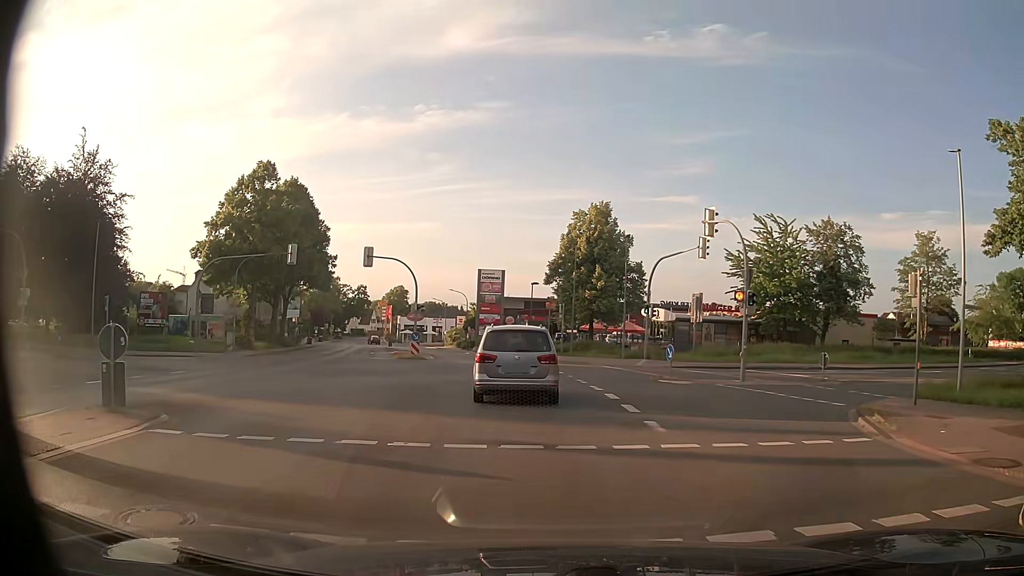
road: primary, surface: asphalt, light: Day
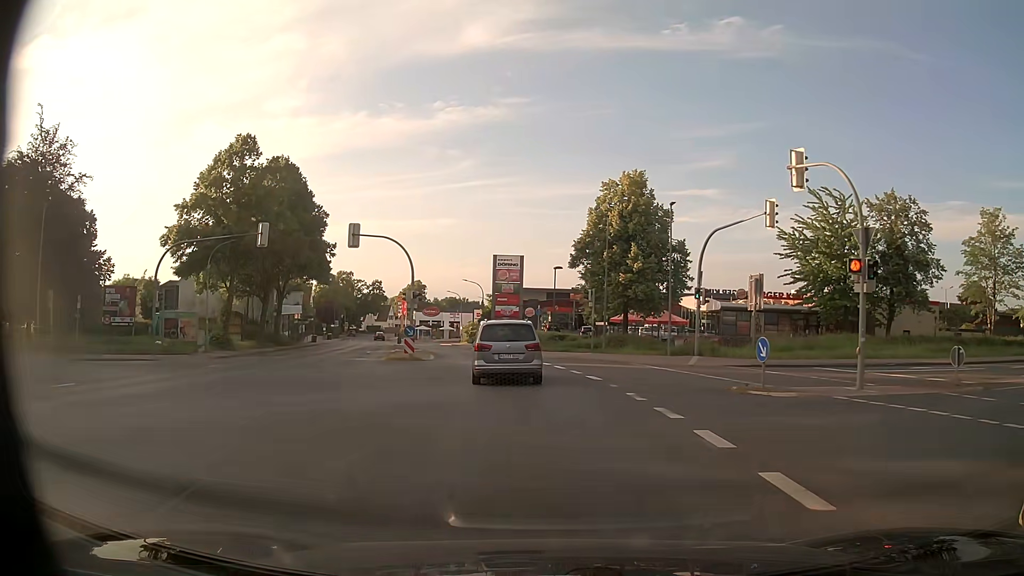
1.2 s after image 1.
(-0.1, +8.7) m; -2°
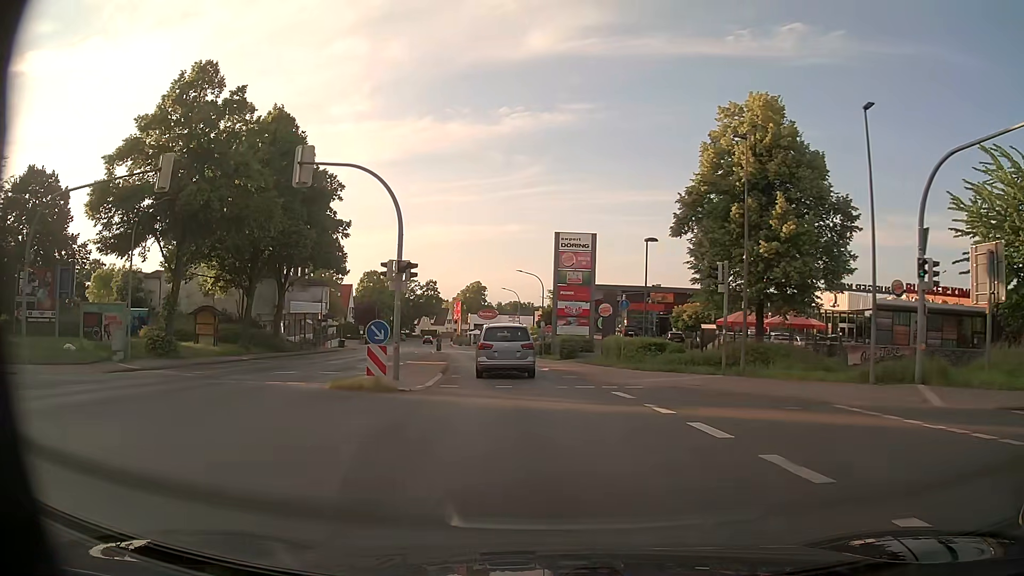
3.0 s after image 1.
(-0.9, +17.1) m; -6°
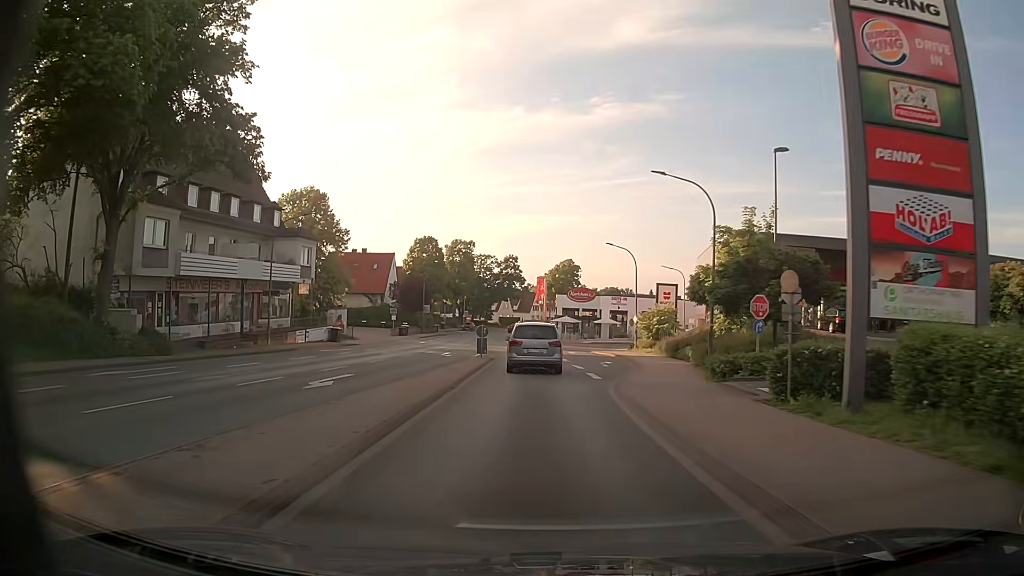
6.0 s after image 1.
(-3.1, +35.0) m; -8°
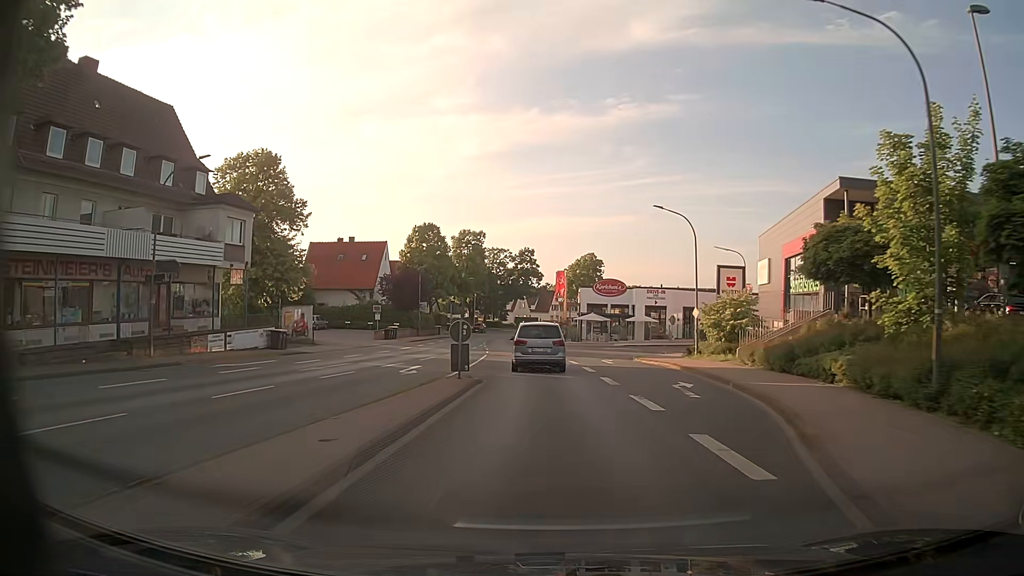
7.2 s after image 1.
(-0.3, +14.7) m; -2°
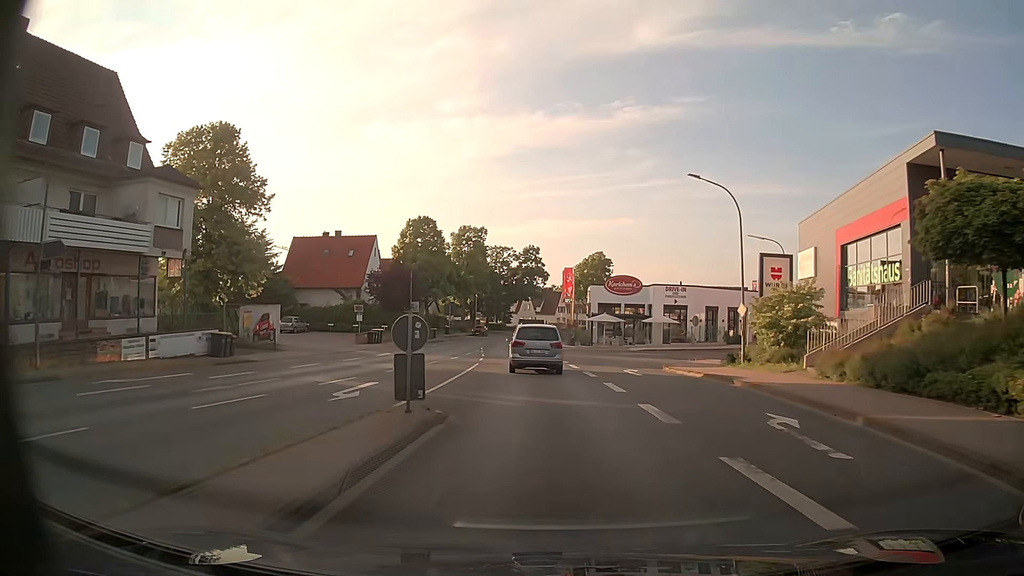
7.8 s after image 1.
(0.0, +7.6) m; -1°
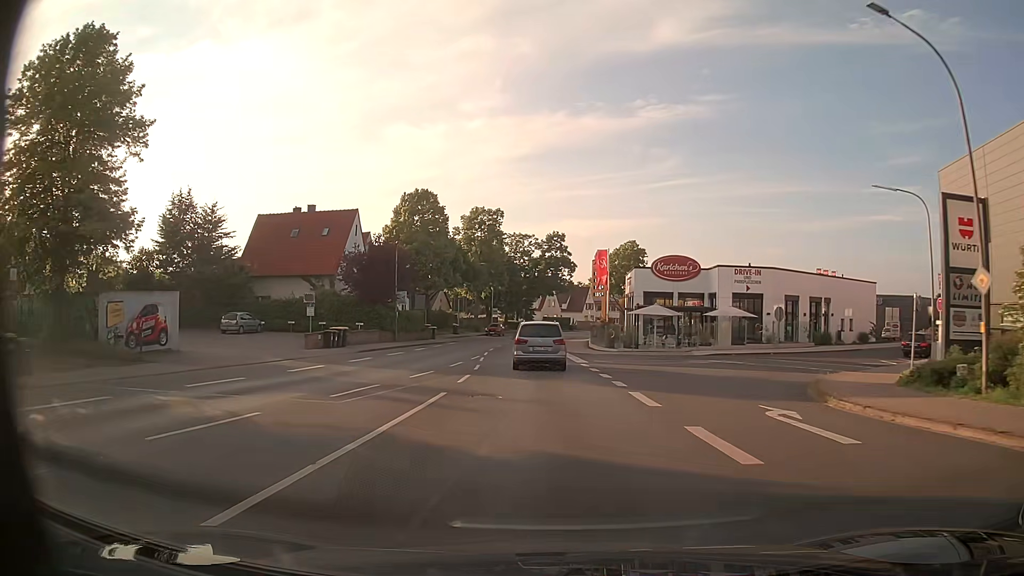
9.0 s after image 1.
(-0.2, +15.6) m; -2°
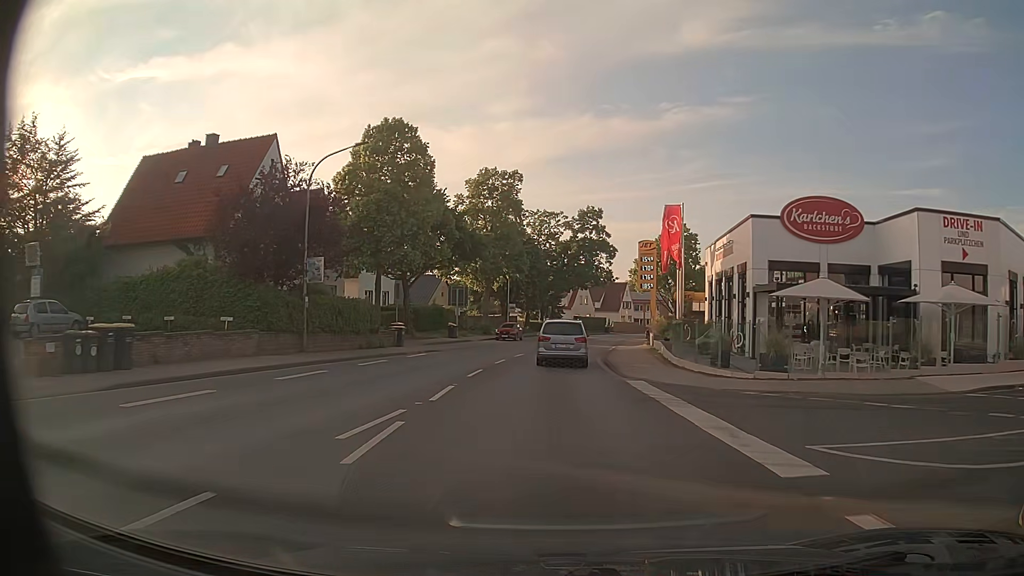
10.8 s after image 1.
(-0.6, +23.1) m; -2°
(0, +10) (0, +20) (0, +30) (+1, +40) (+2, +50) (+4, +60) (+5, +70) (+7, +80) (+9, +89) (+12, +99) m
